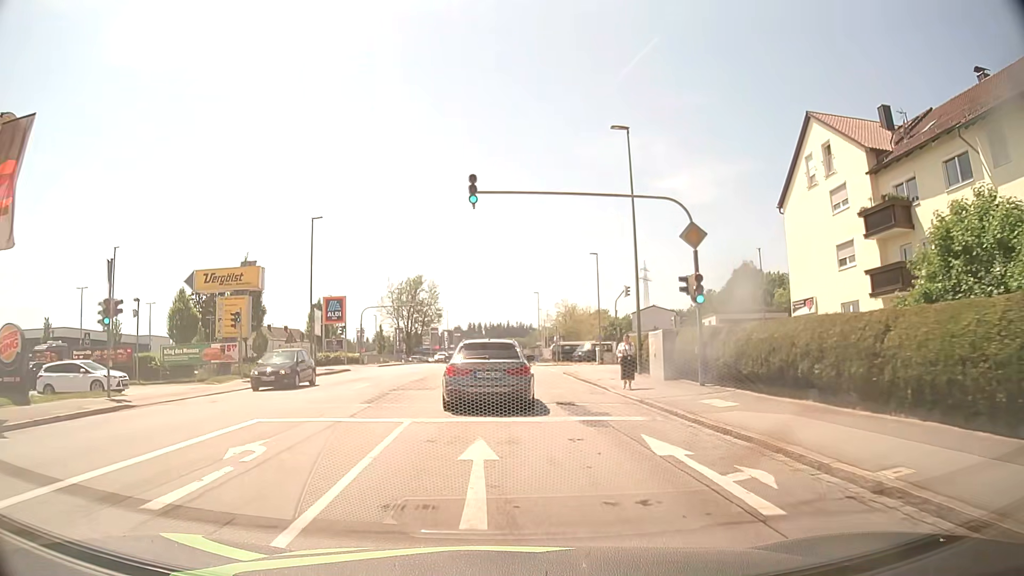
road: tertiary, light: Day
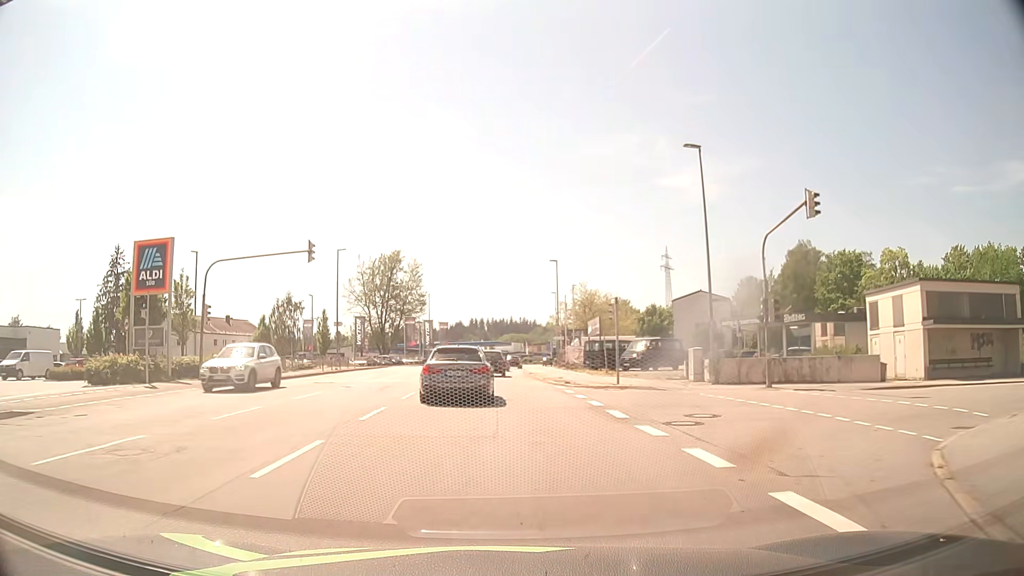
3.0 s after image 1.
(+0.2, +34.1) m; 0°
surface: asphalt
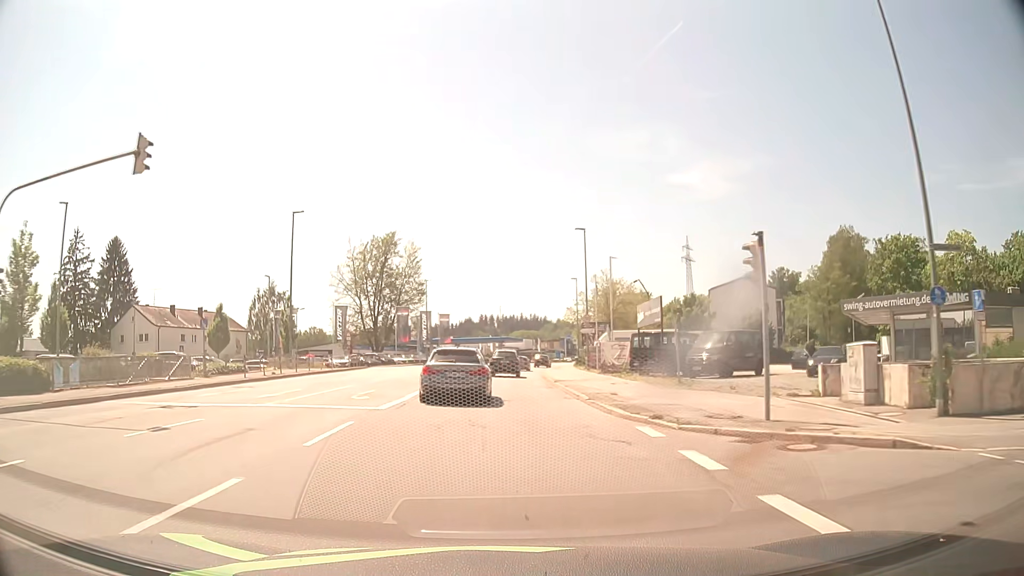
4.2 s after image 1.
(-0.2, +15.4) m; -1°
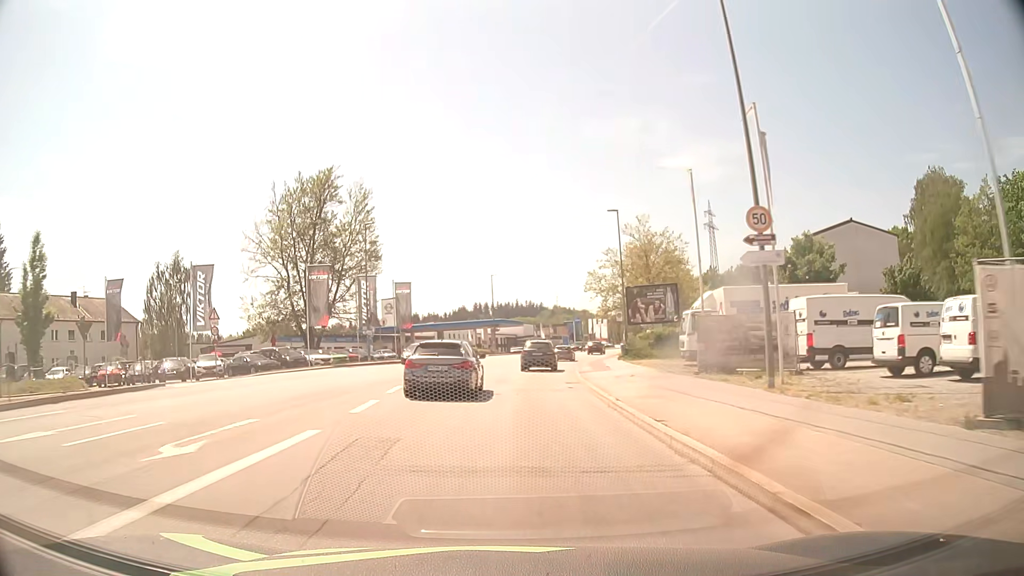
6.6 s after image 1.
(+0.2, +33.8) m; 0°
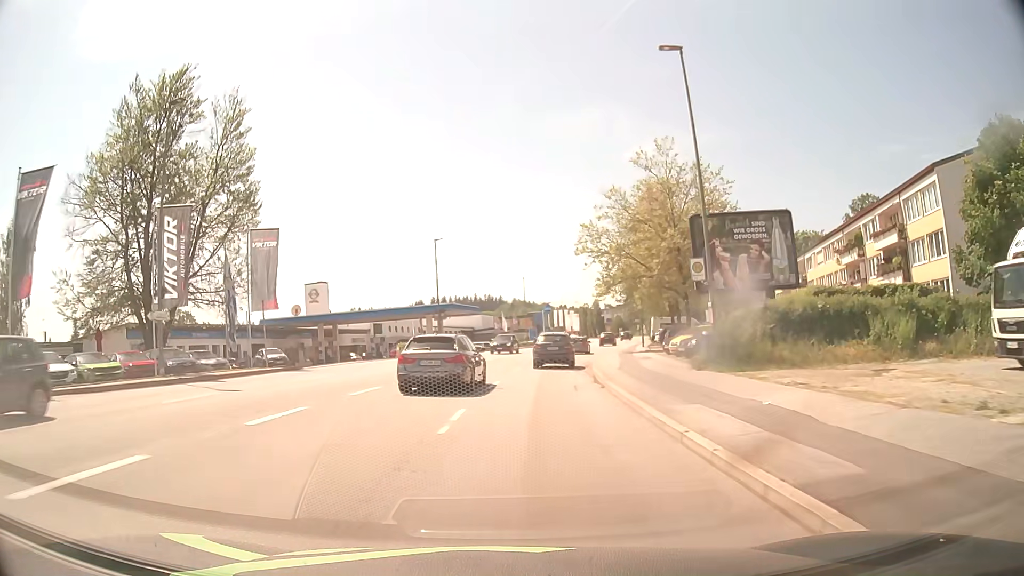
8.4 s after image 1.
(+0.8, +26.3) m; +3°
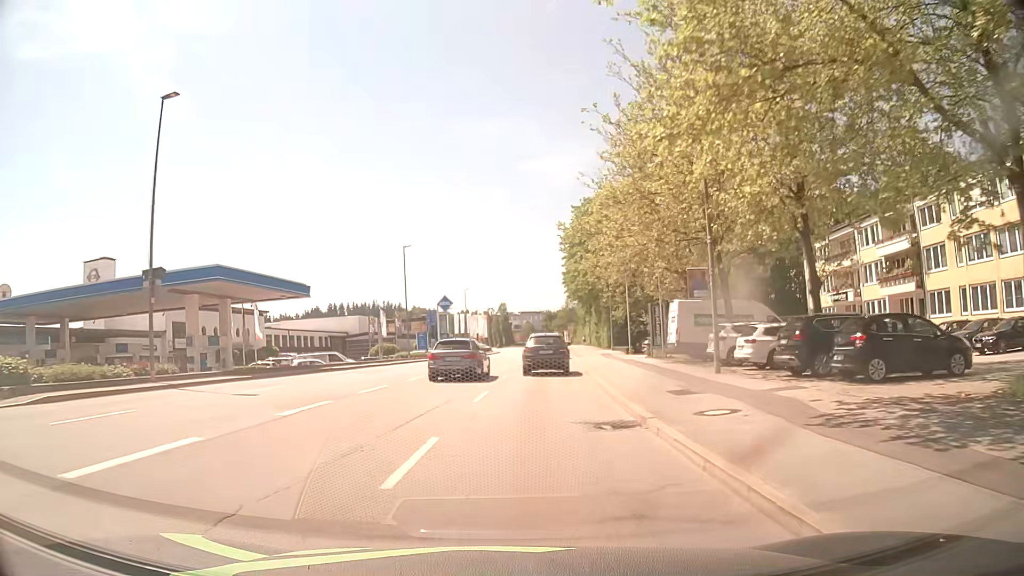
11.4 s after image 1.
(+2.7, +38.7) m; +8°
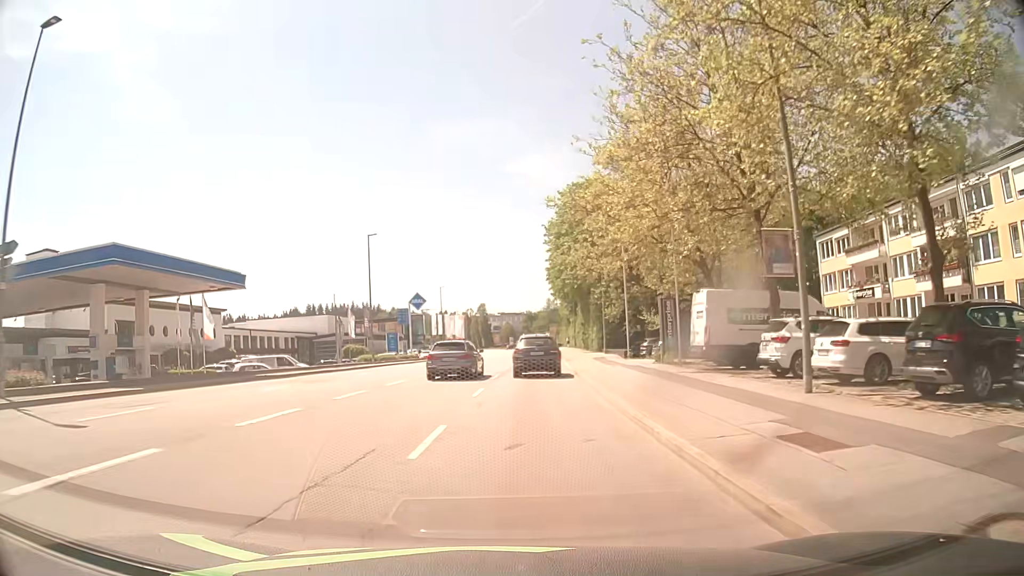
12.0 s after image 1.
(+0.1, +7.3) m; +2°
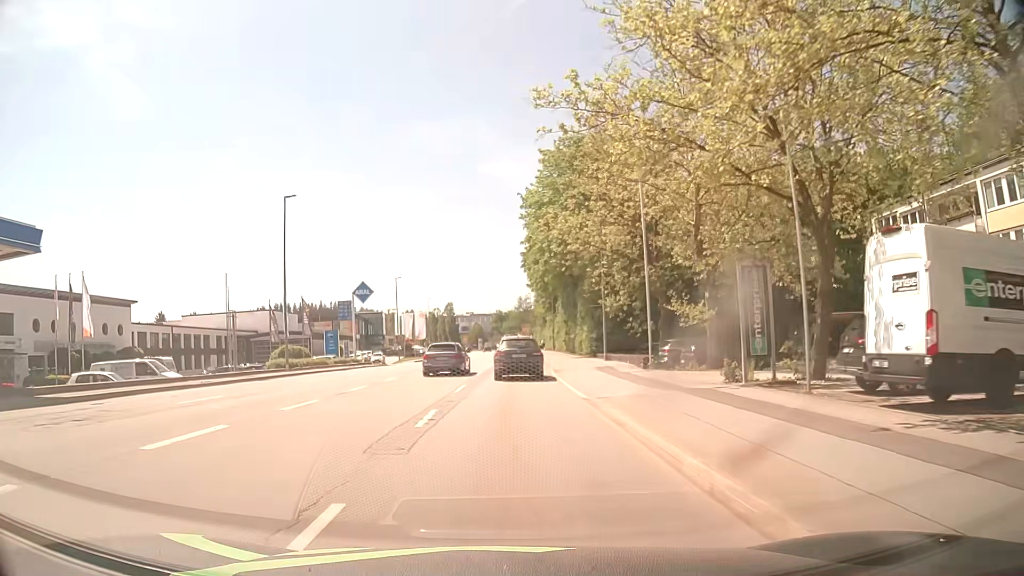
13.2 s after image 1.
(+0.4, +14.4) m; +3°
(0, +10) (0, +20) (0, +30) (0, +40) (0, +50) (0, +60) (0, +70) (0, +80) (0, +90) (0, +100) m
